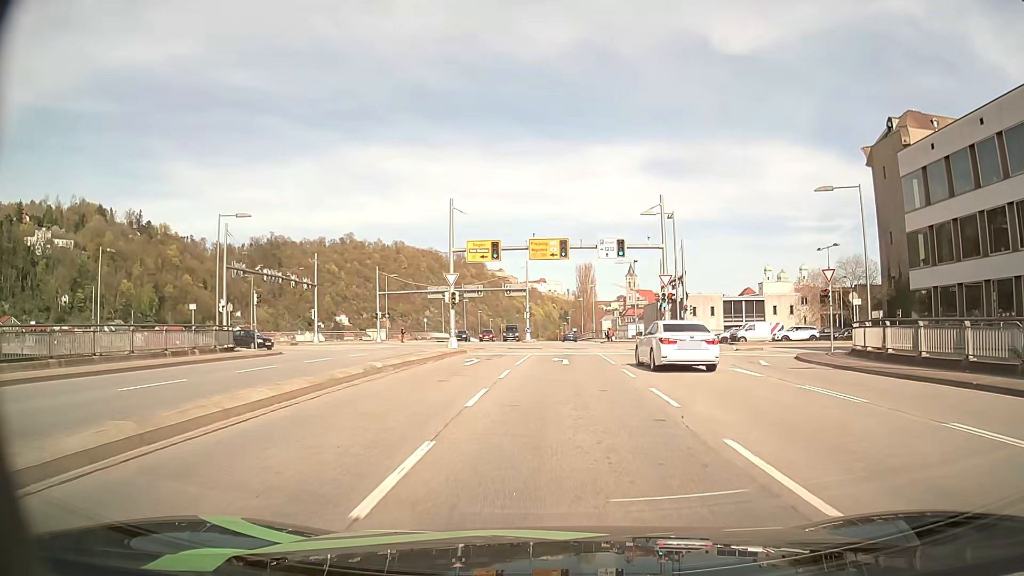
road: primary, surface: asphalt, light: Day
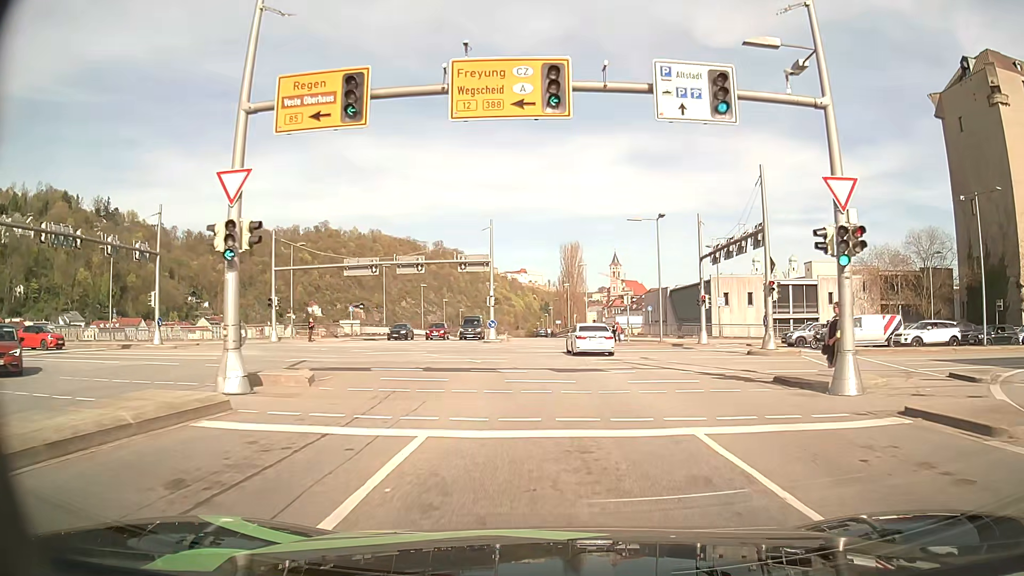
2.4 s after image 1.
(+0.4, +24.9) m; +1°
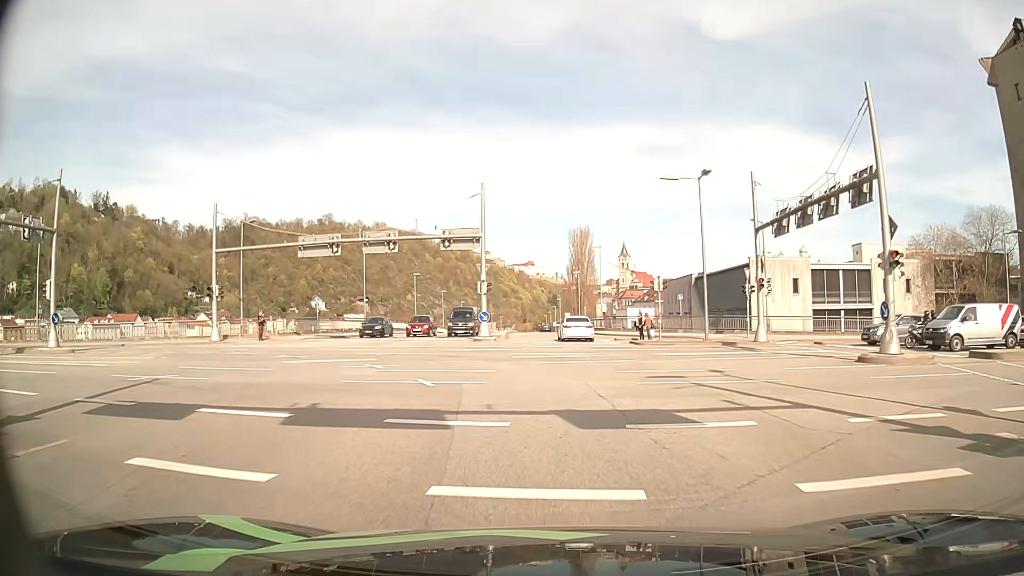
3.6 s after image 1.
(0.0, +10.7) m; 0°
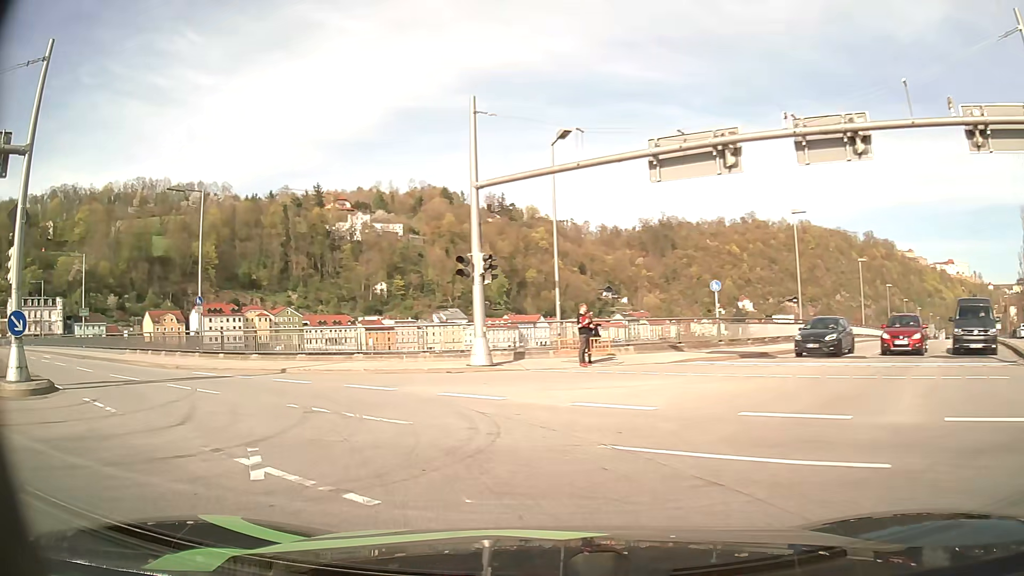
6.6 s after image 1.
(-5.5, +21.9) m; -35°
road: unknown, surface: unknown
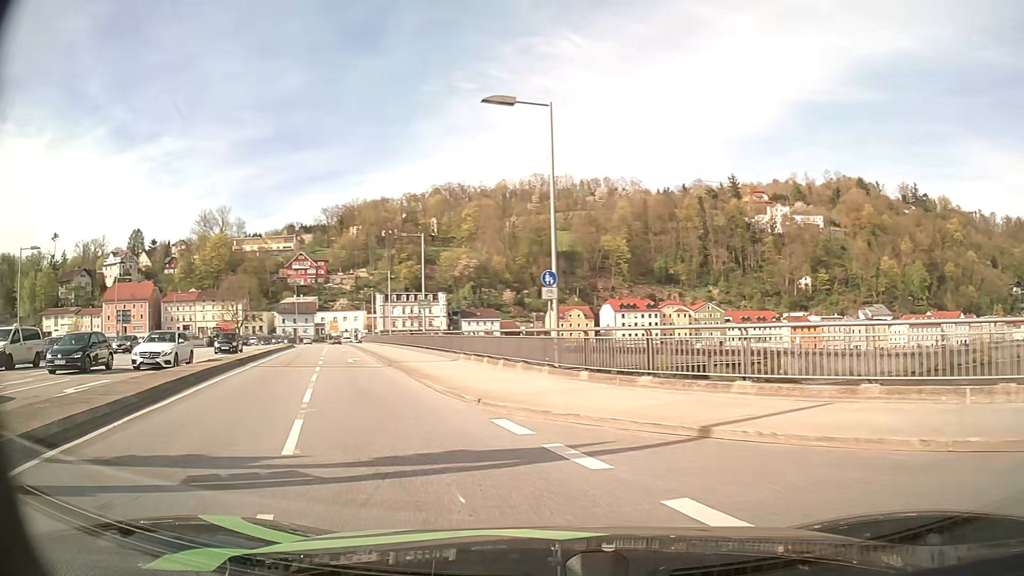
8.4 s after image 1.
(-4.3, +12.3) m; -38°
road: primary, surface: asphalt
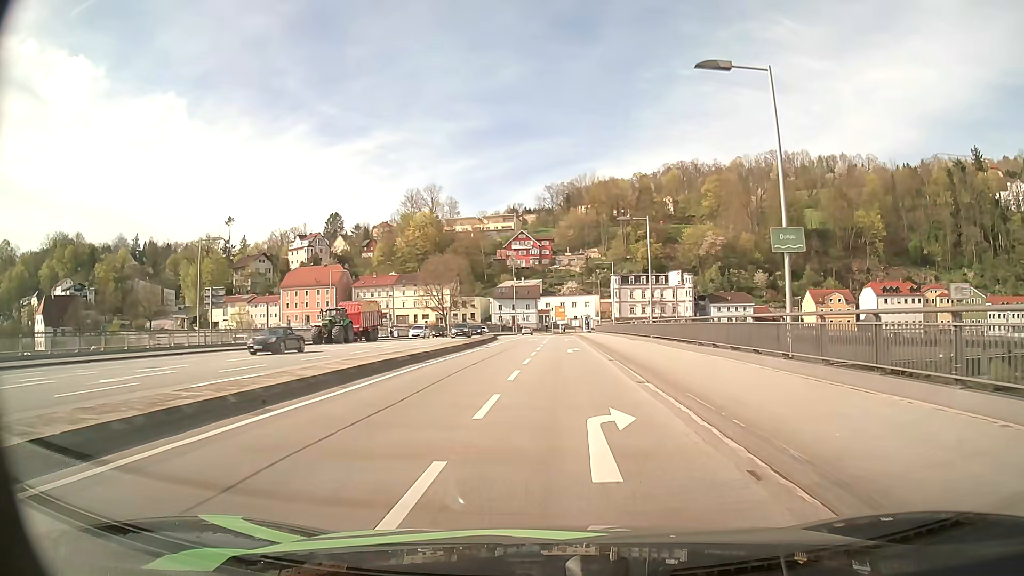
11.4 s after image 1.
(-7.6, +27.3) m; -19°
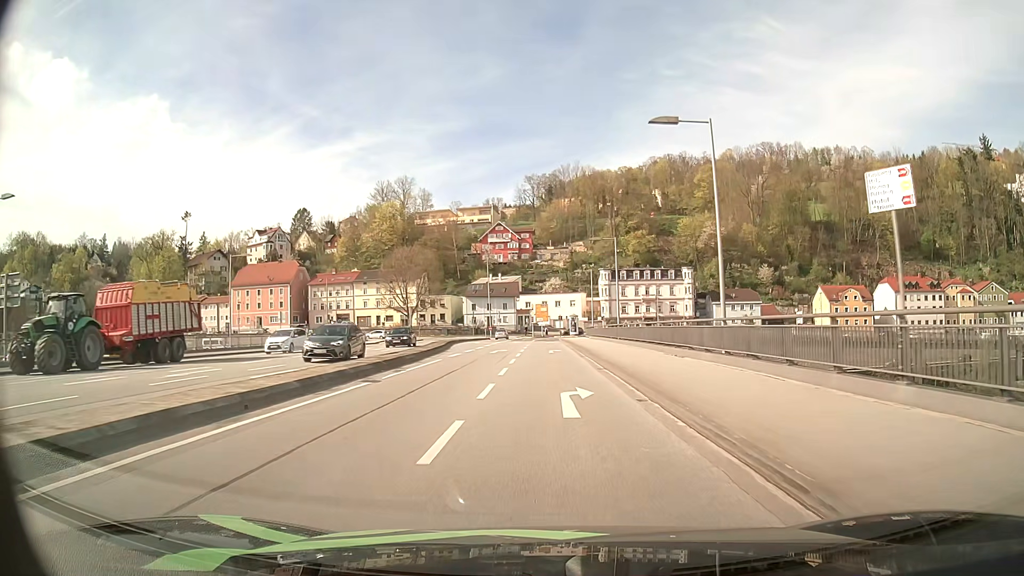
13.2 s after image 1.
(+0.4, +21.1) m; +2°
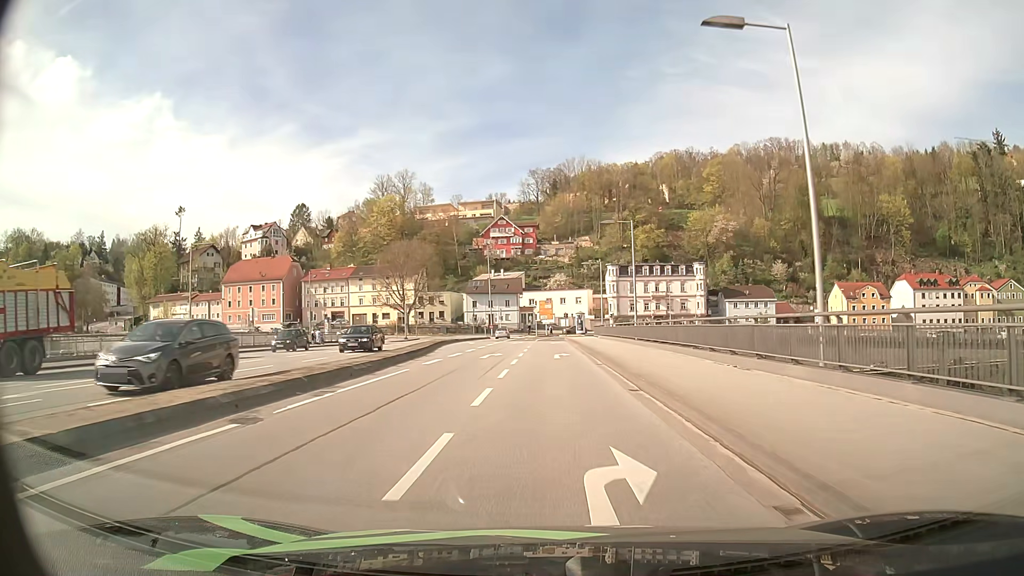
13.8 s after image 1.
(0.0, +7.5) m; -1°
(0, +10) (0, +20) (0, +30) (0, +40) (0, +50) (0, +60) (0, +70) (+1, +80) (+4, +89) (+12, +96) m
